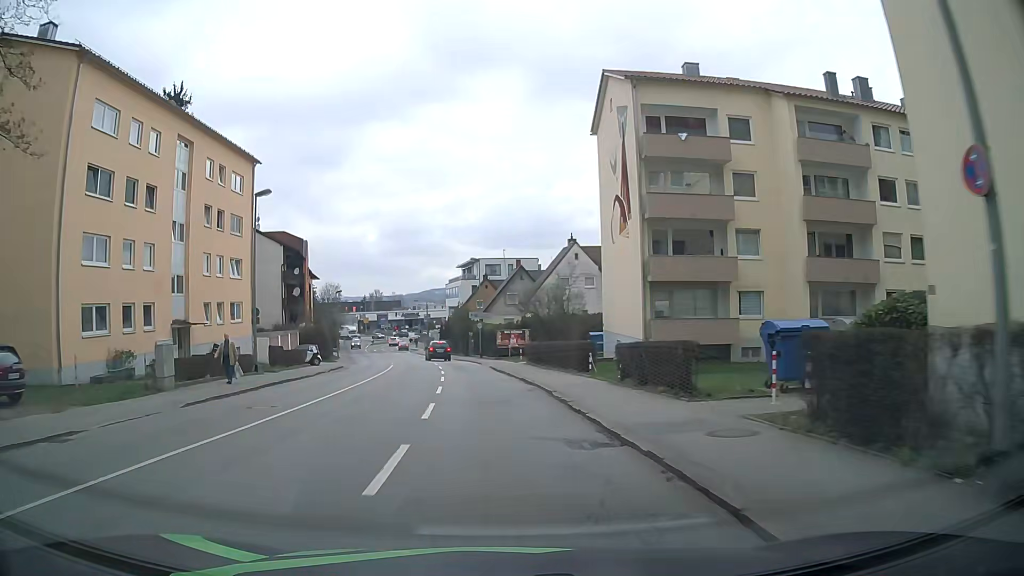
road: tertiary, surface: asphalt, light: Day
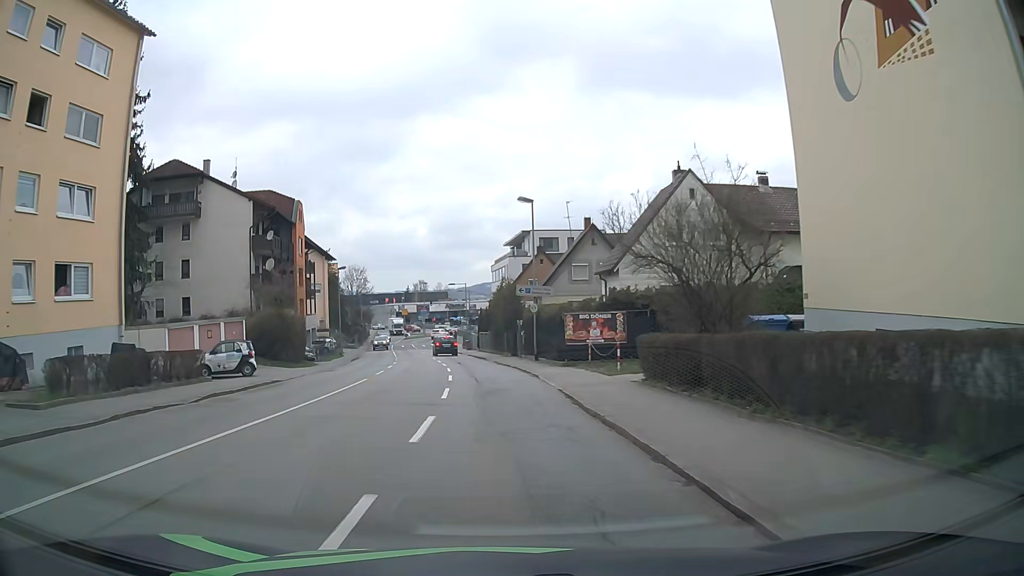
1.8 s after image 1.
(-0.9, +21.6) m; -4°
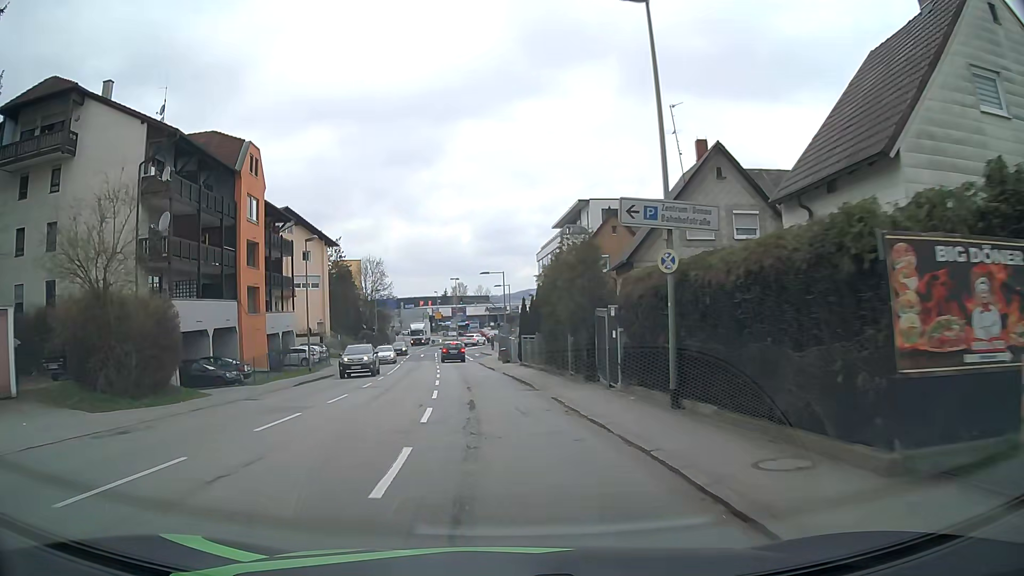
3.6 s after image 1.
(-0.8, +21.5) m; -4°
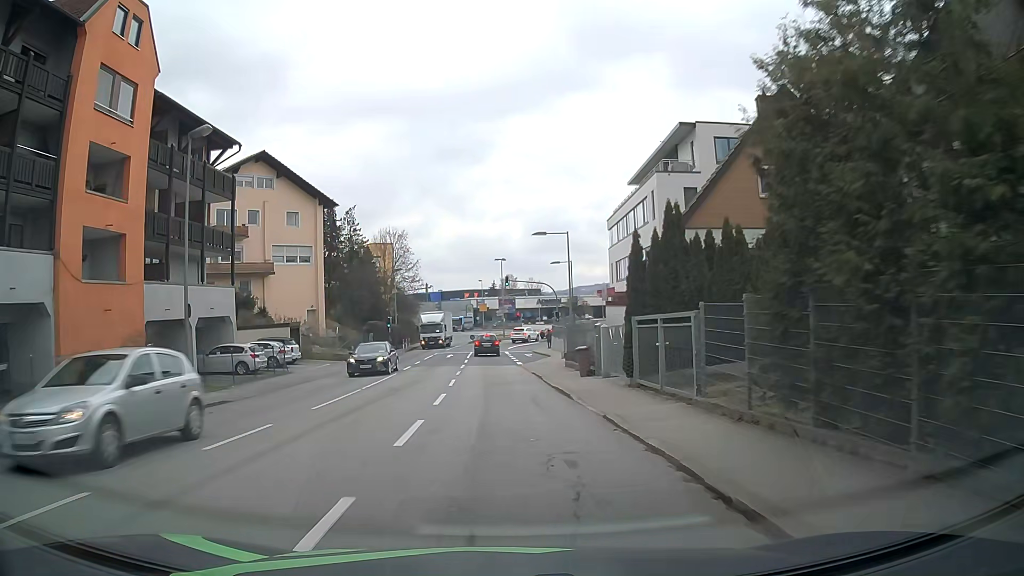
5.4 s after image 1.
(-1.0, +21.3) m; -5°
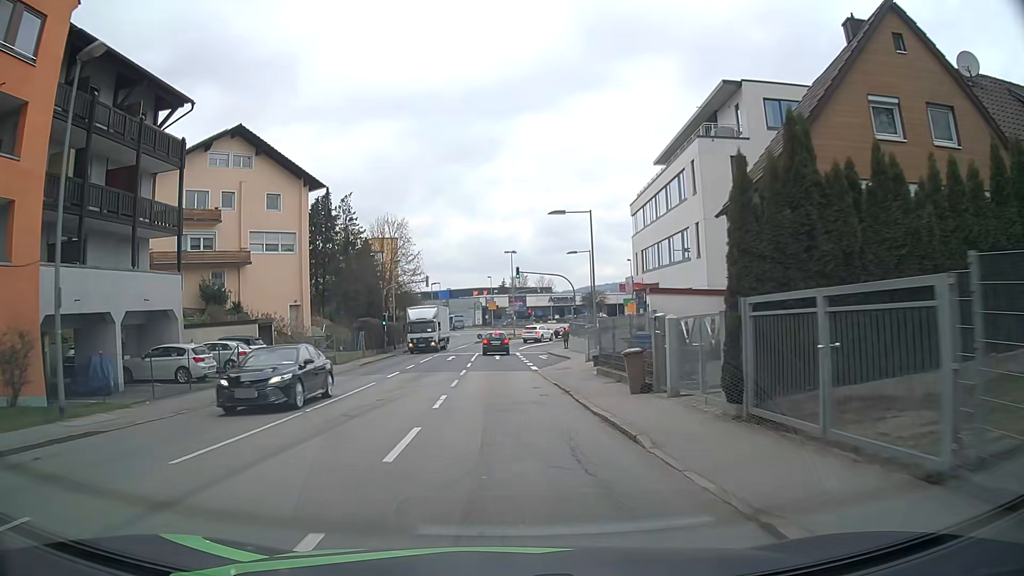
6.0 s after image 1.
(-0.1, +7.0) m; 0°
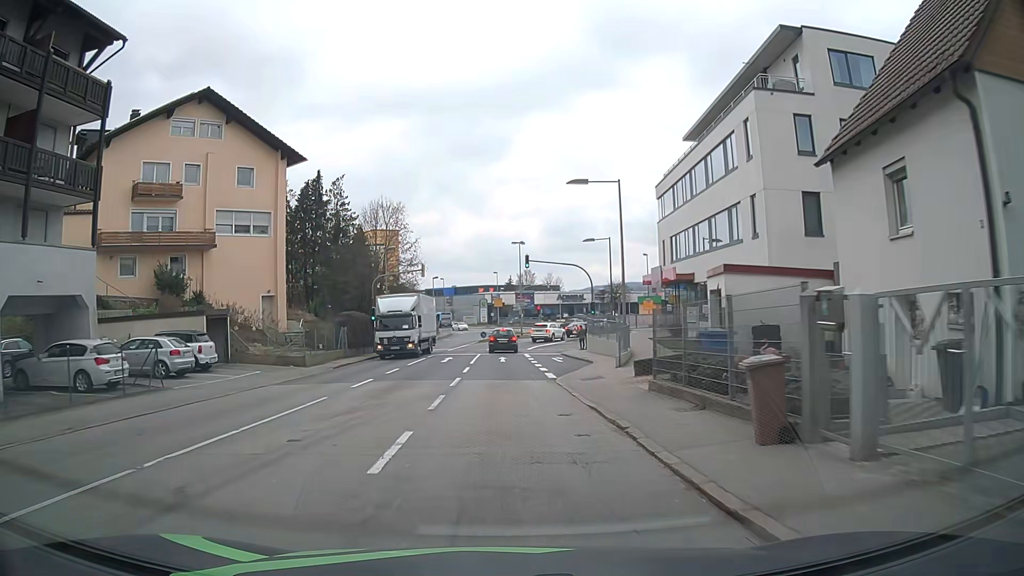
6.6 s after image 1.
(-0.1, +7.0) m; -1°
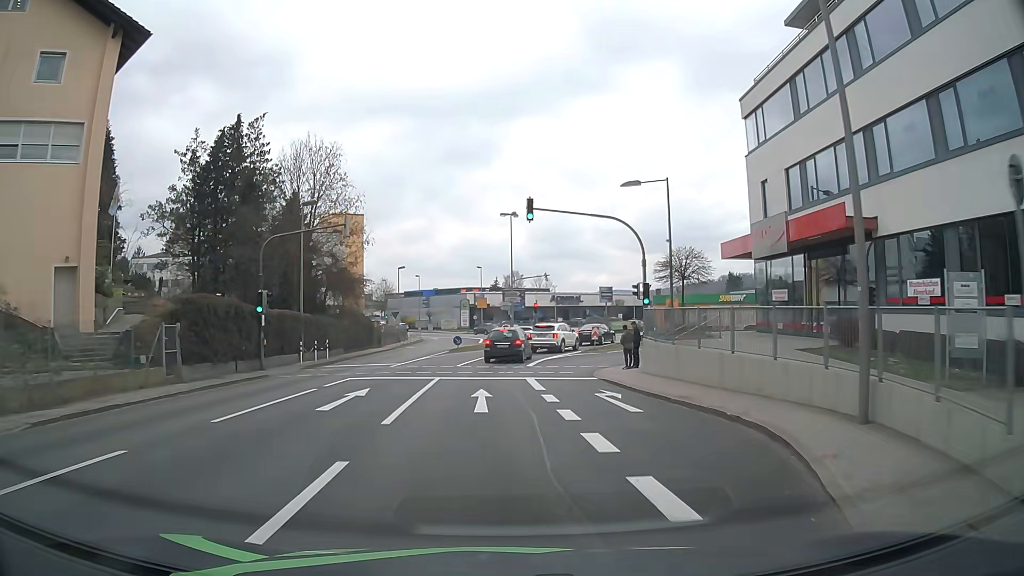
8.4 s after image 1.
(0.0, +20.4) m; +1°
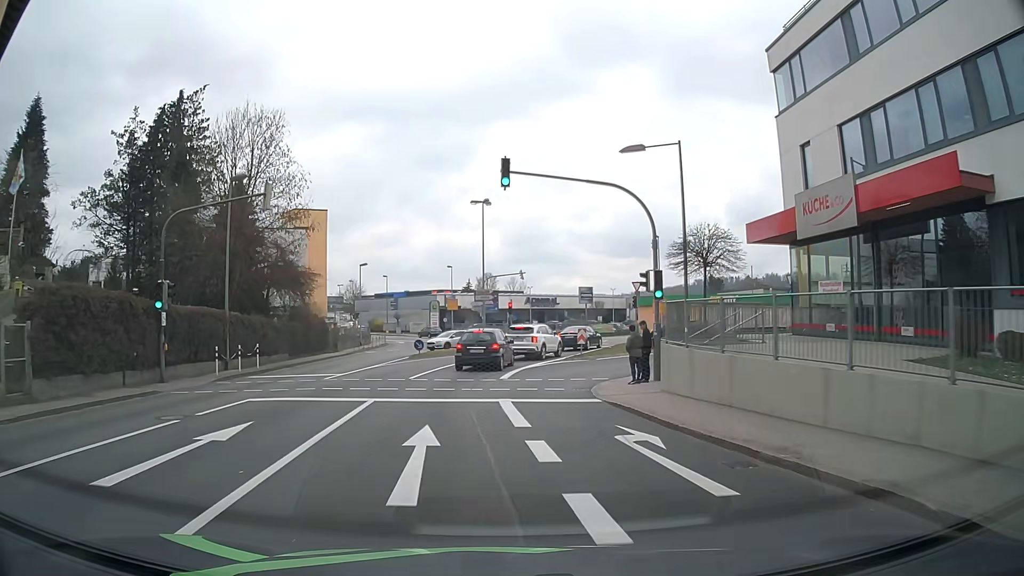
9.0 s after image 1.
(+0.1, +6.4) m; +2°
(0, +10) (+1, +20) (+5, +29) (+15, +32) (+24, +29) (+31, +22) (+40, +17) (+48, +11) (+55, +4) (+63, -2) m
